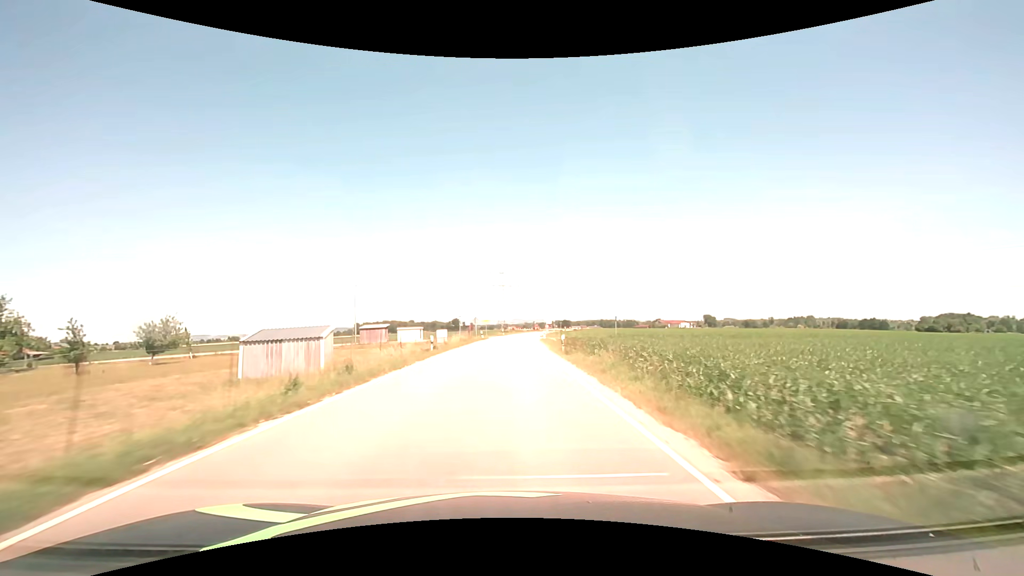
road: secondary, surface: asphalt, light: Day
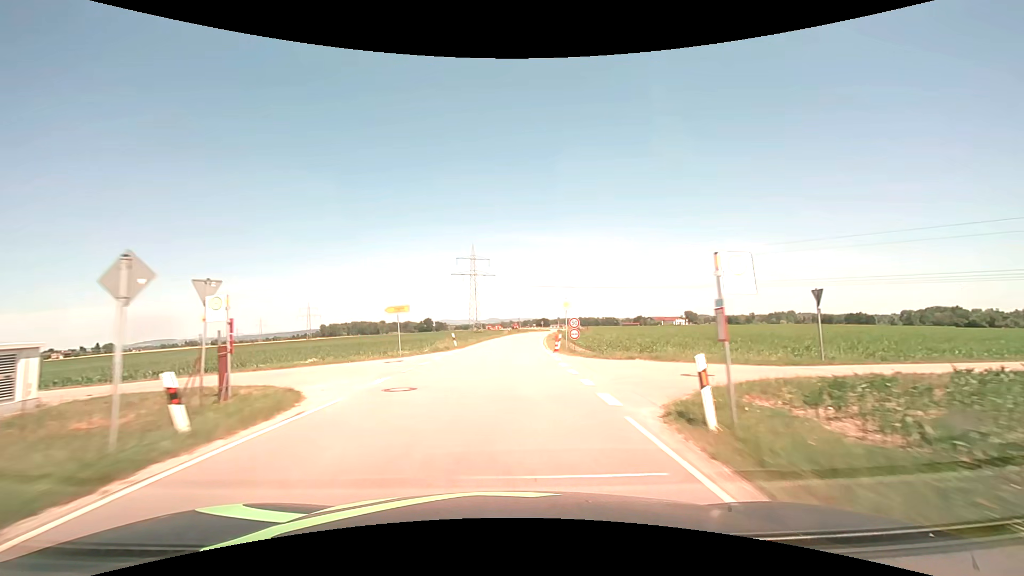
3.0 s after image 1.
(+1.2, +51.3) m; +3°
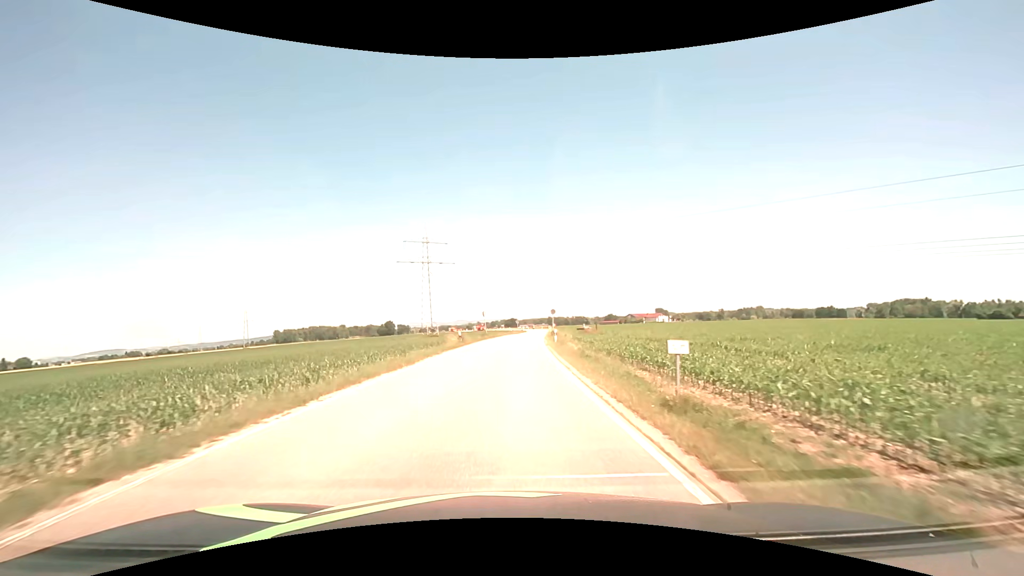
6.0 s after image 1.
(+1.3, +42.4) m; +4°
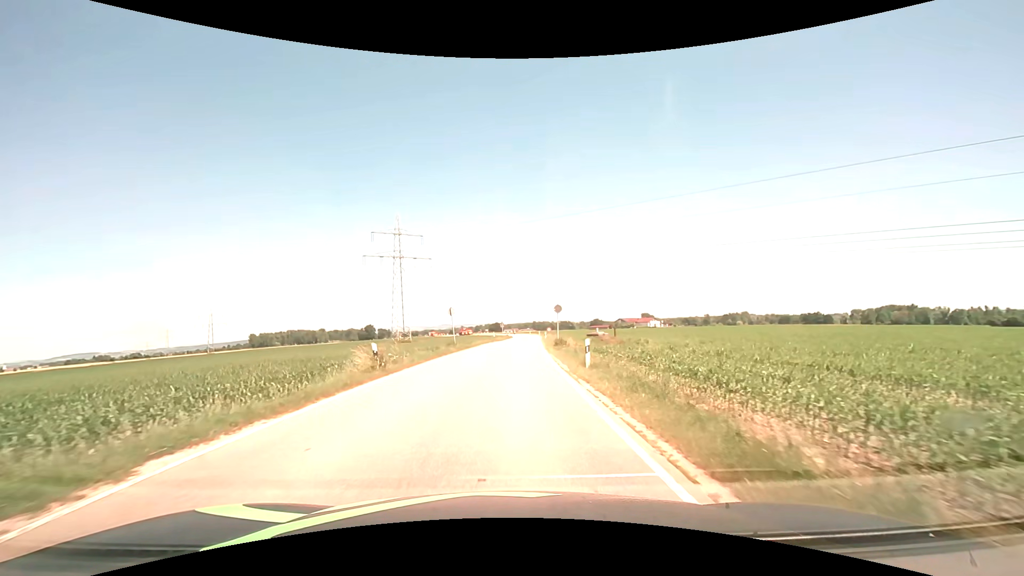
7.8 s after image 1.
(+0.3, +19.5) m; +2°
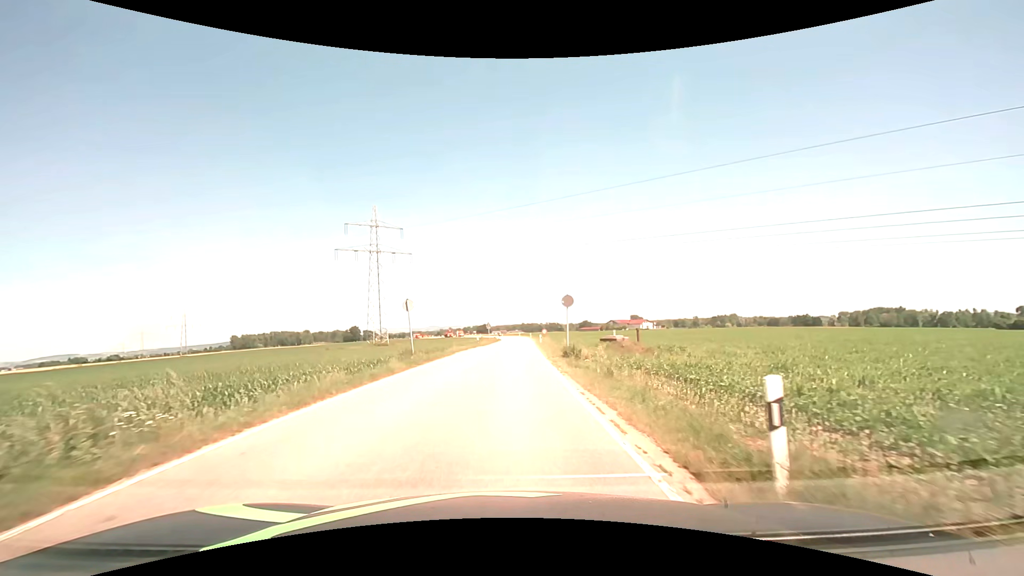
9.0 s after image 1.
(+0.1, +12.1) m; +2°
(0, +10) (0, +20) (0, +30) (0, +40) (+1, +50) (+1, +60) (+2, +70) (+2, +80) (+2, +90) (+2, +100) m
